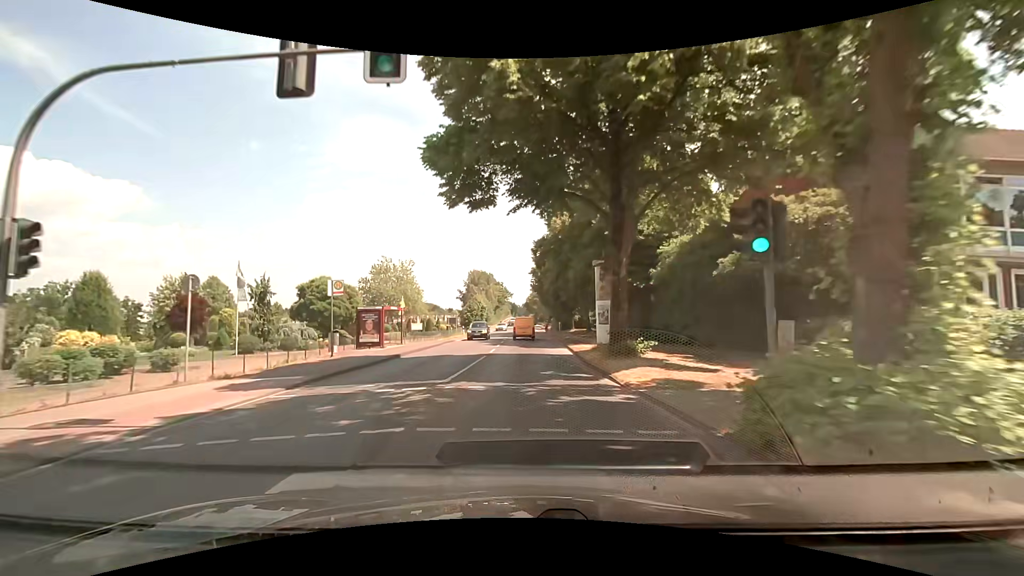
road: secondary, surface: asphalt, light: Day
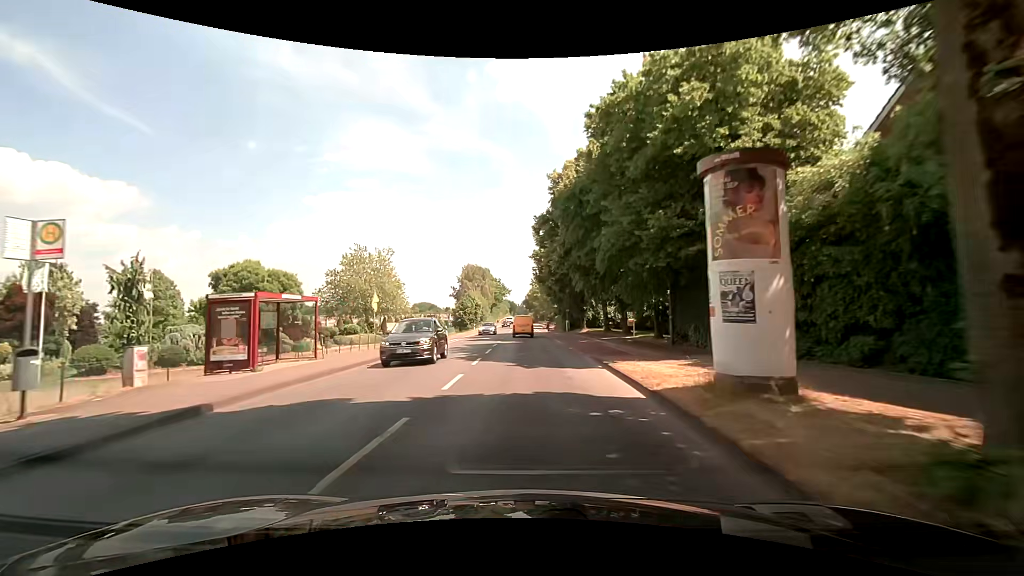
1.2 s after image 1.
(0.0, +14.1) m; 0°
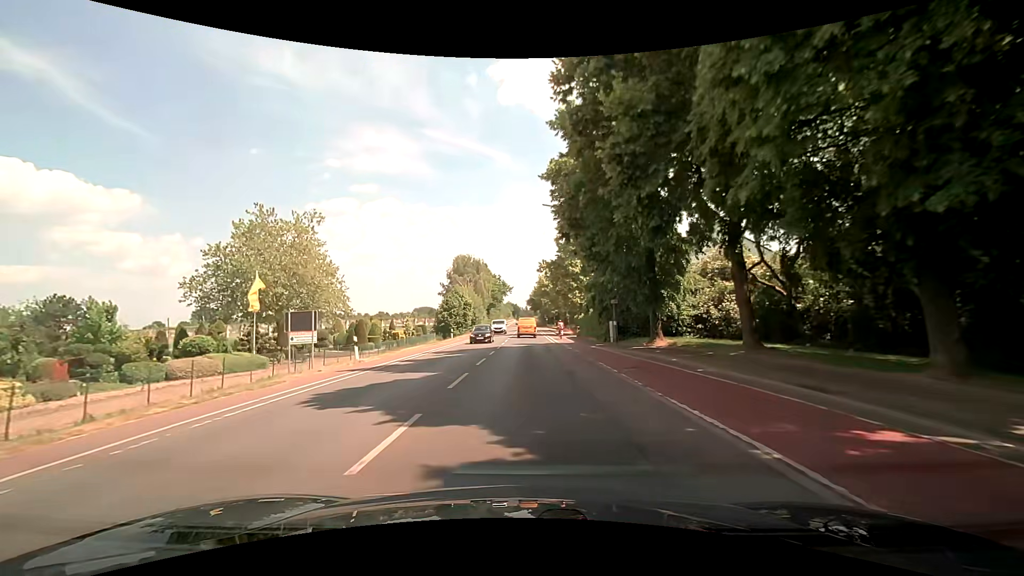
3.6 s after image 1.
(-0.1, +29.3) m; -1°
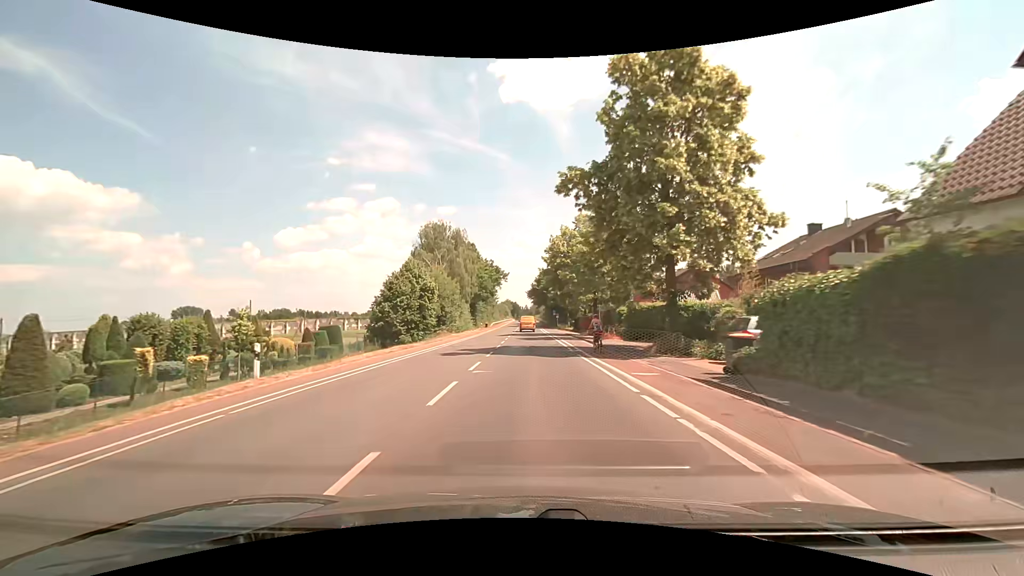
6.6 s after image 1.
(+0.2, +38.4) m; 0°
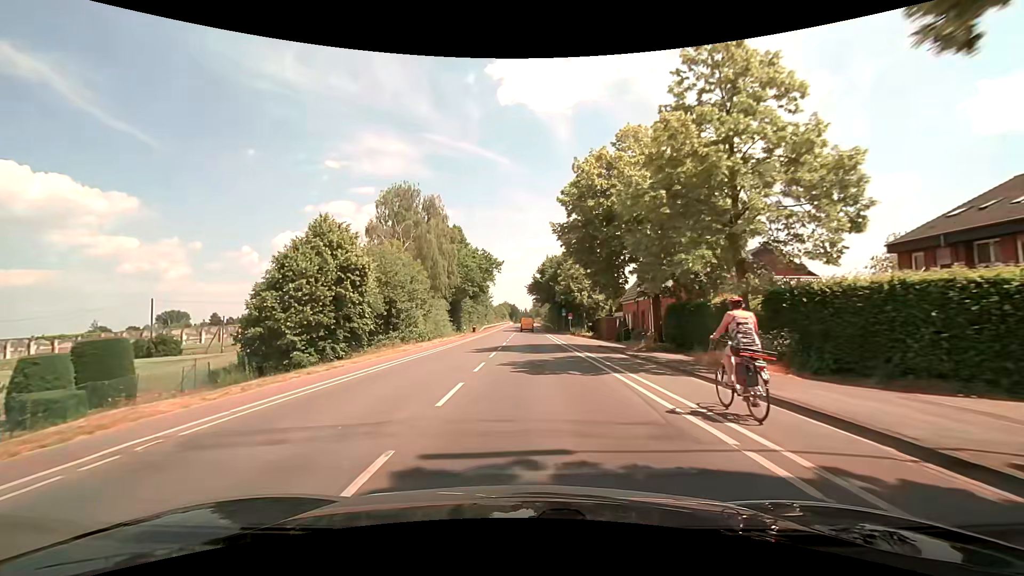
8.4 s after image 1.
(+0.1, +23.5) m; 0°
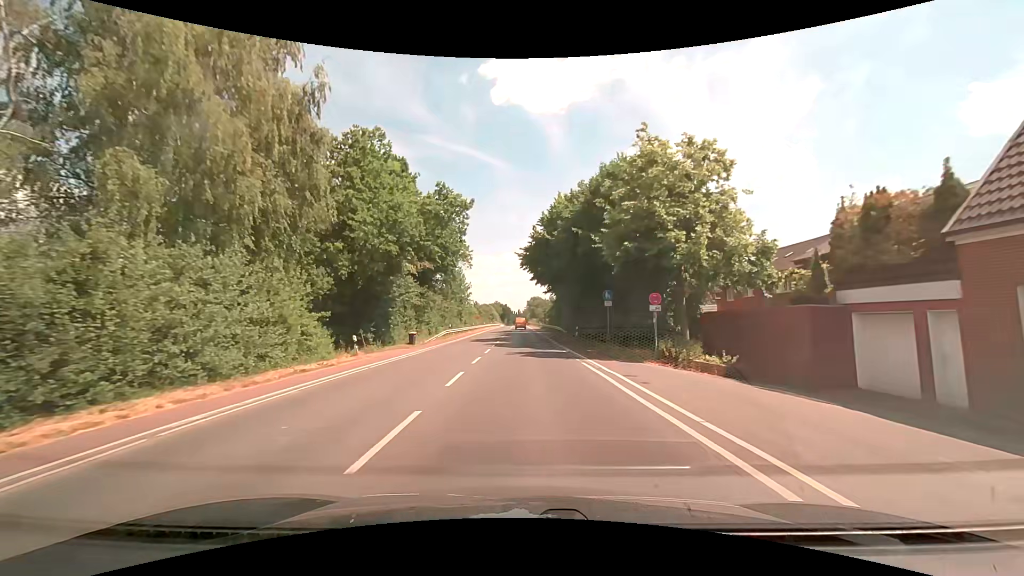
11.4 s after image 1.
(+0.3, +39.3) m; +1°
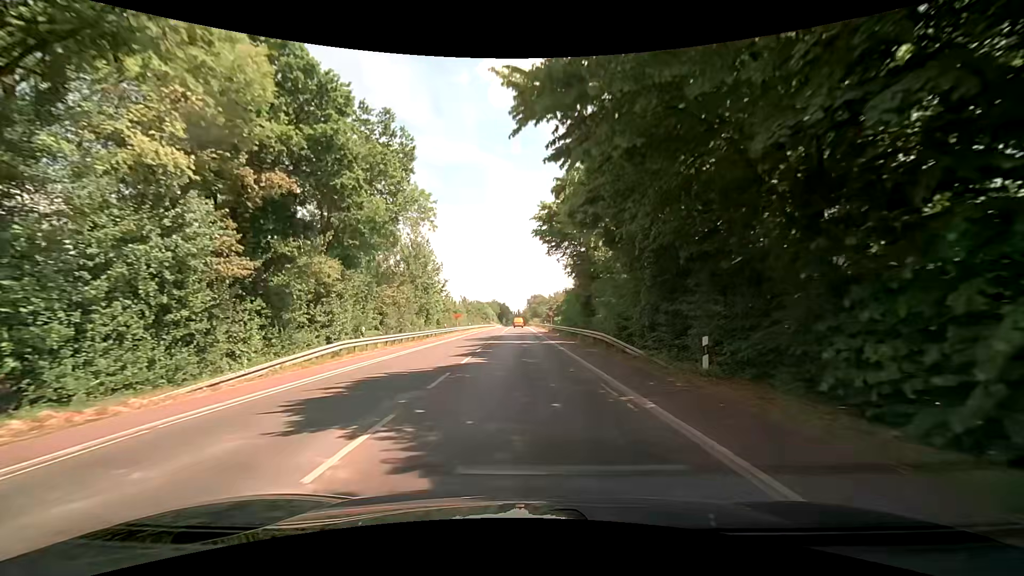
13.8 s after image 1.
(-0.1, +30.1) m; 0°
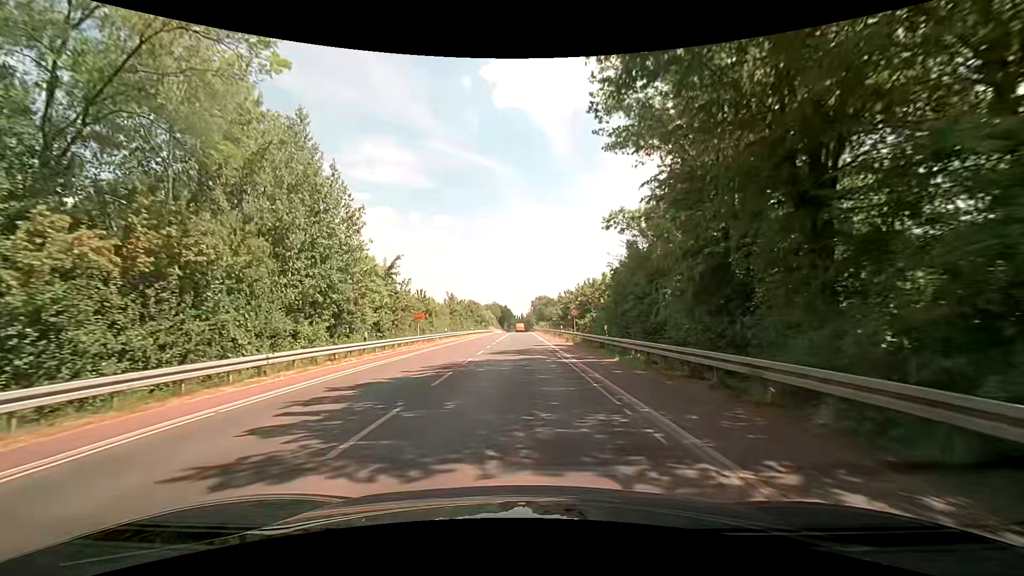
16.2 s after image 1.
(-0.5, +28.8) m; -2°
(0, +10) (0, +20) (0, +30) (0, +40) (0, +50) (0, +60) (0, +70) (+1, +80) (+1, +90) (+1, +100) m
